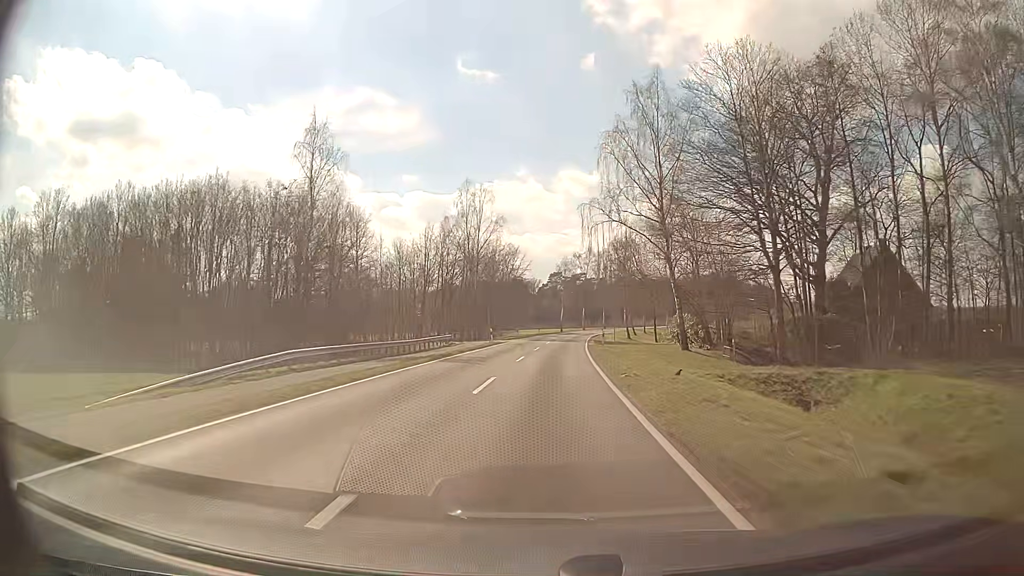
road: secondary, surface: asphalt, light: Day
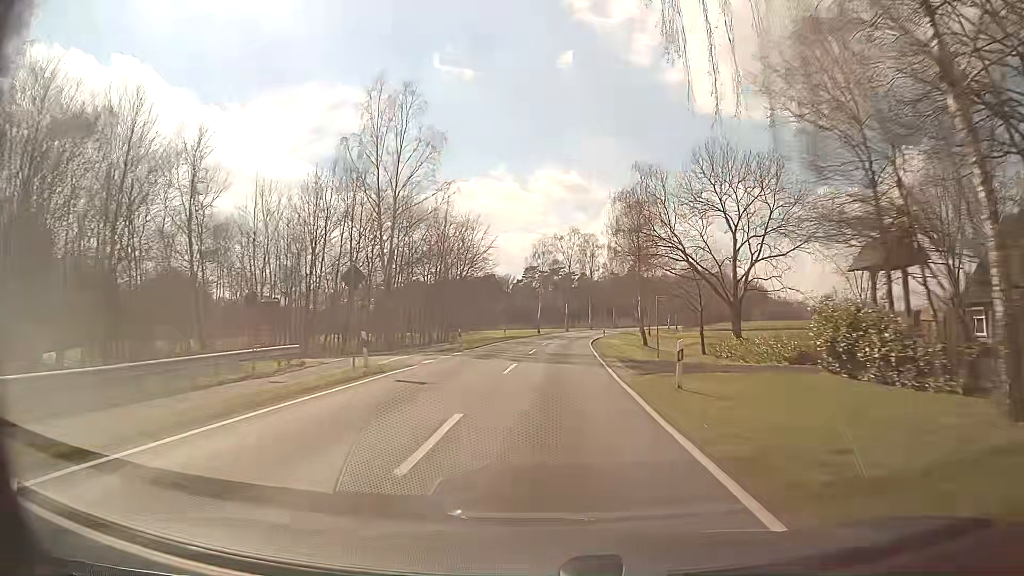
(+0.5, +31.5) m; +2°
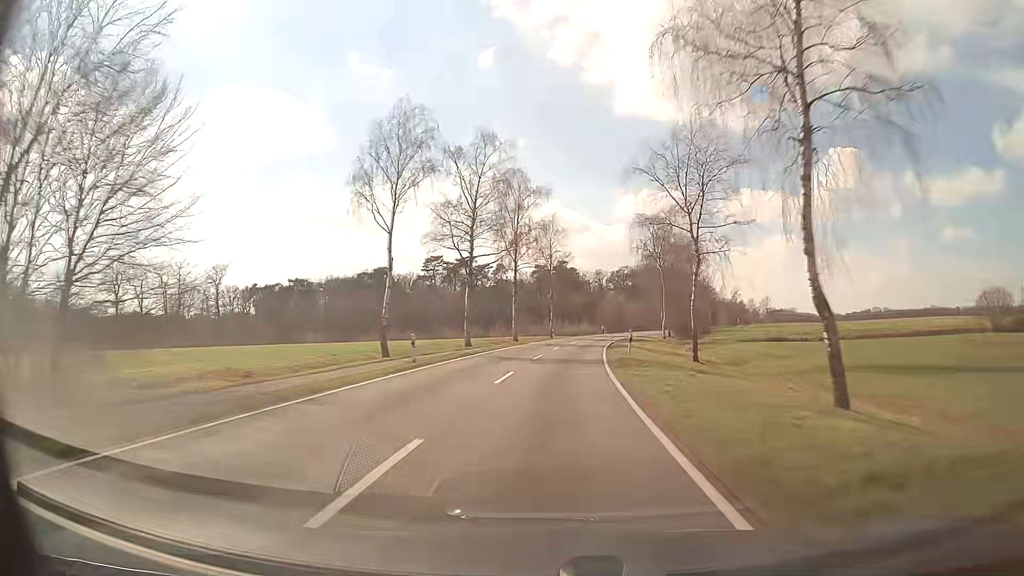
(+3.4, +62.8) m; +7°
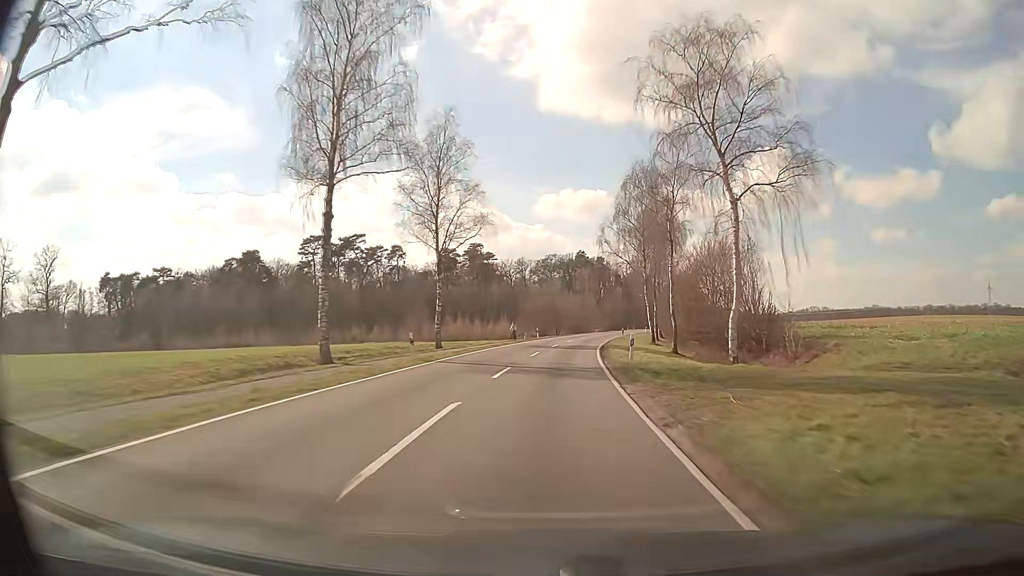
(+3.0, +47.0) m; +7°
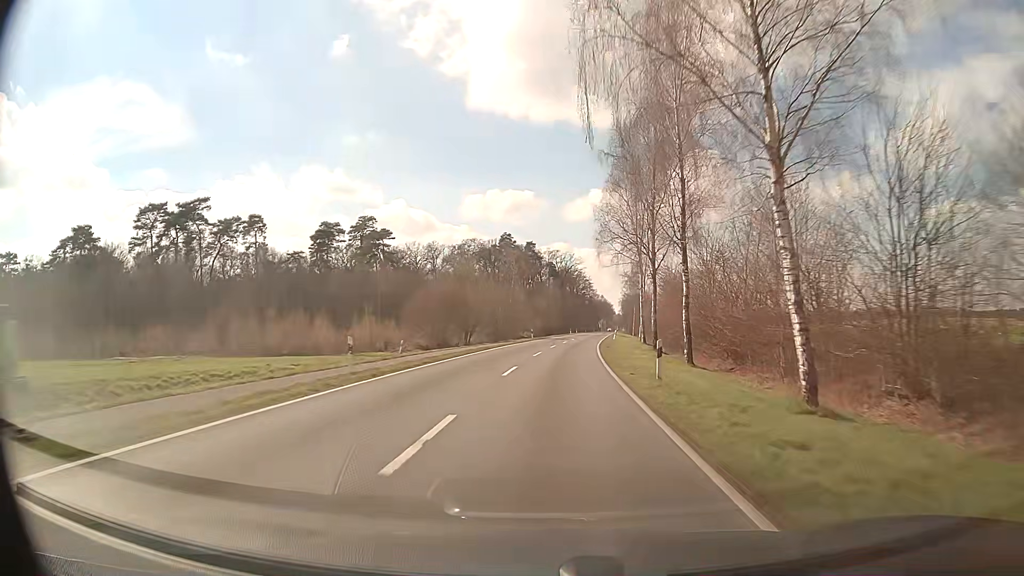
(+2.5, +47.0) m; +6°
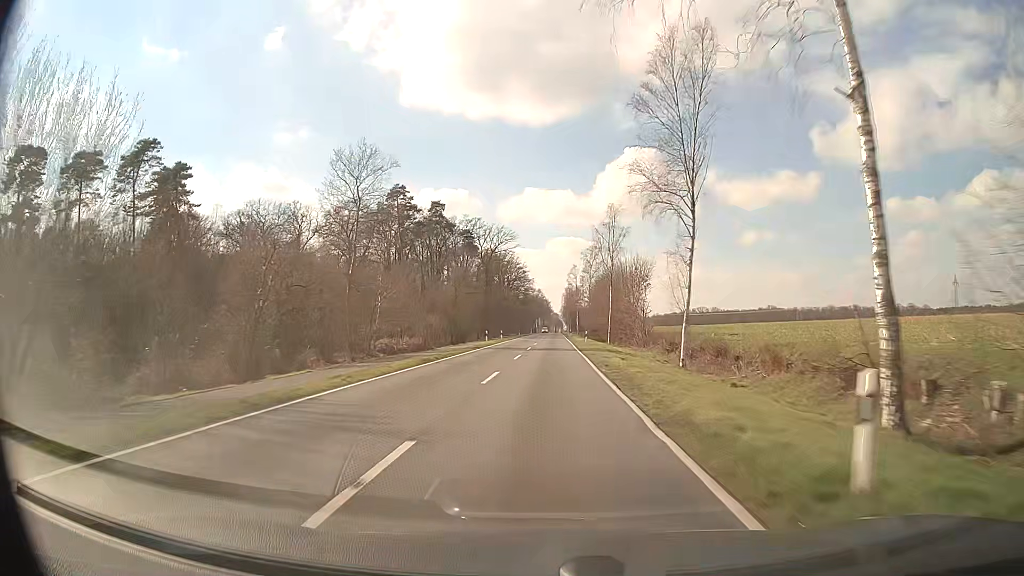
(+4.1, +62.7) m; +6°
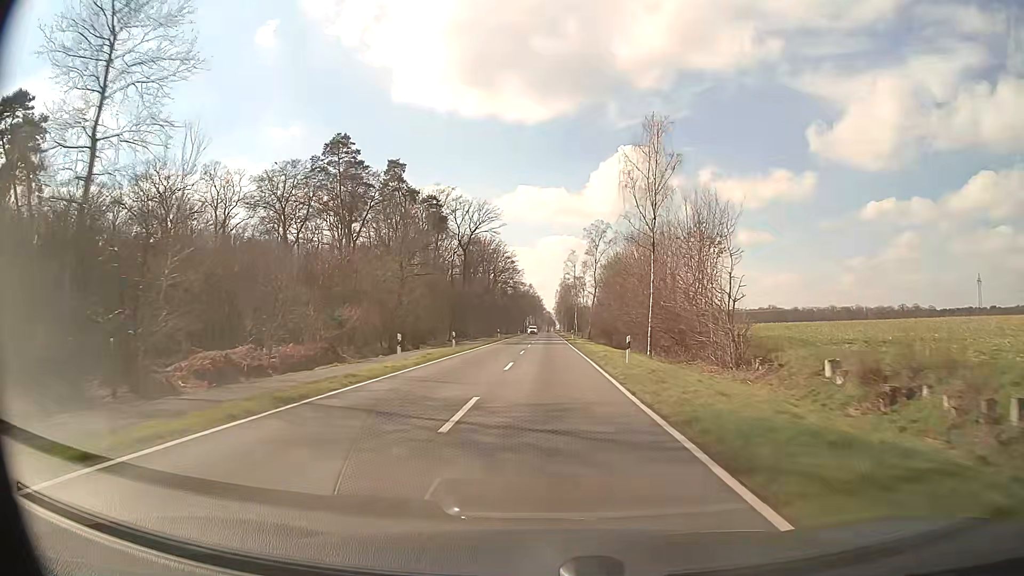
(+0.2, +31.5) m; +1°
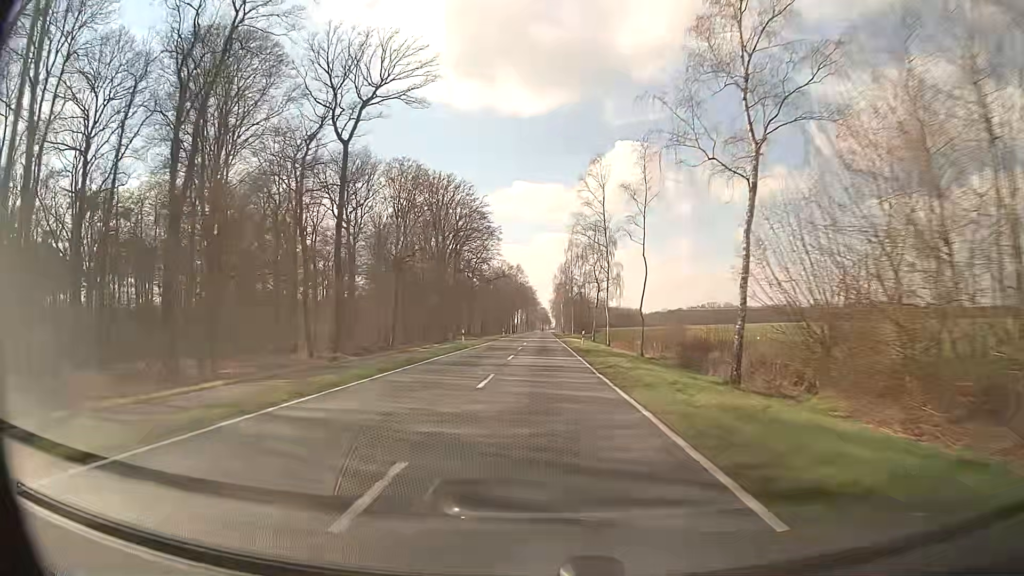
(+0.6, +78.7) m; 0°
(0, +10) (0, +20) (0, +30) (0, +40) (0, +50) (0, +60) (0, +70) (0, +80) (0, +90) (0, +100) m
